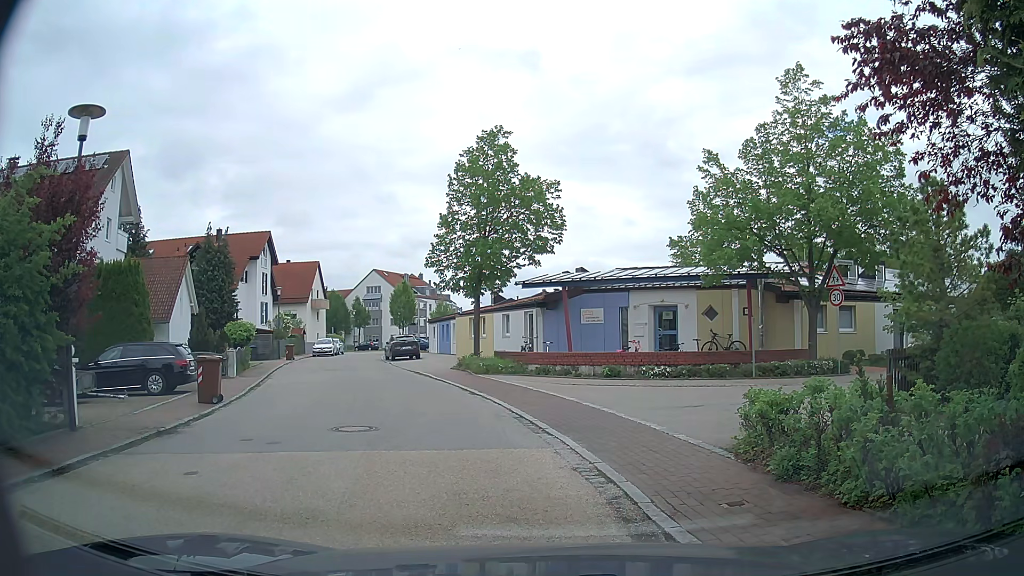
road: residential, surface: asphalt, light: Day
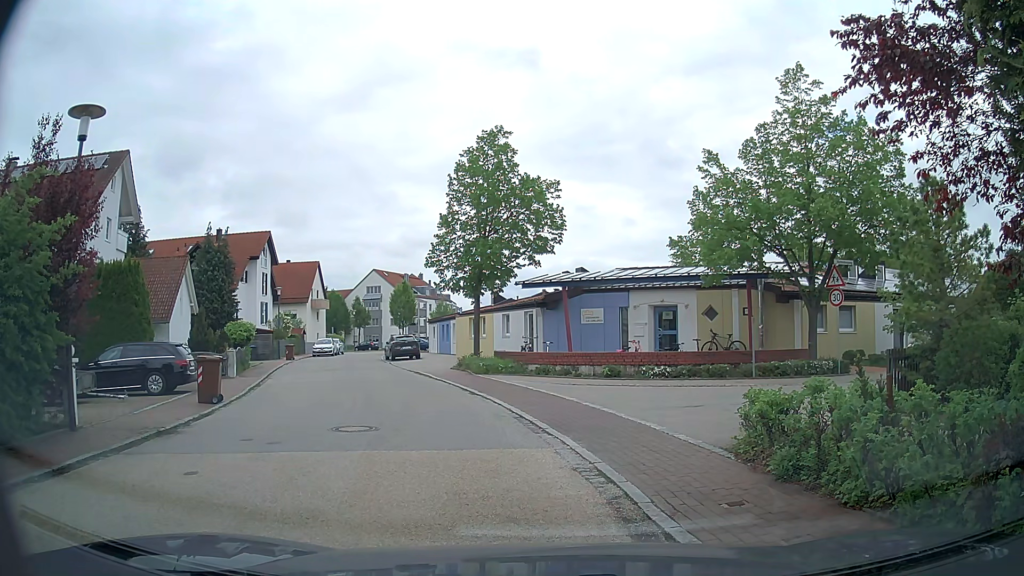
(0.0, 0.0) m; 0°
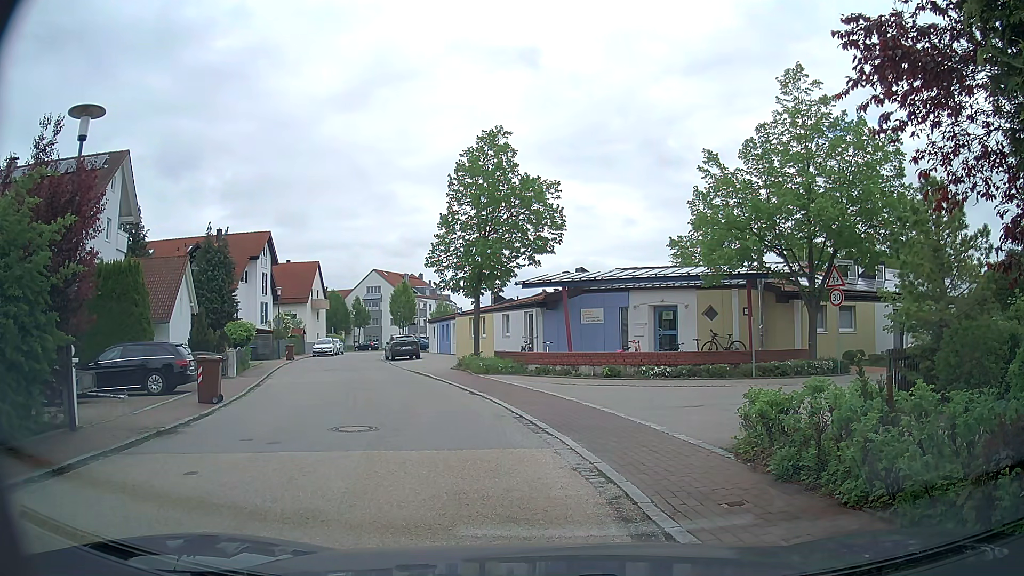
(0.0, 0.0) m; 0°
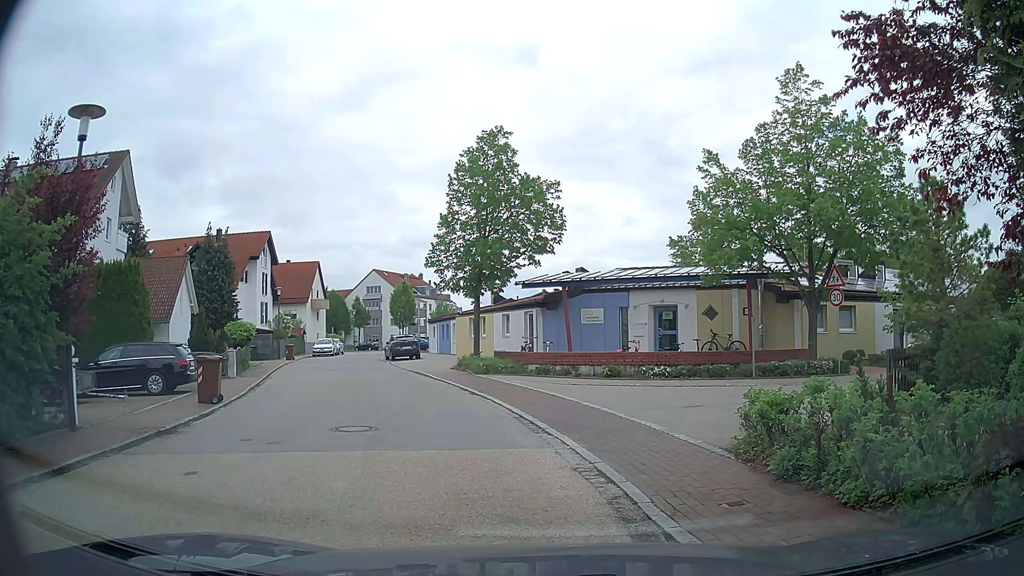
(0.0, 0.0) m; 0°
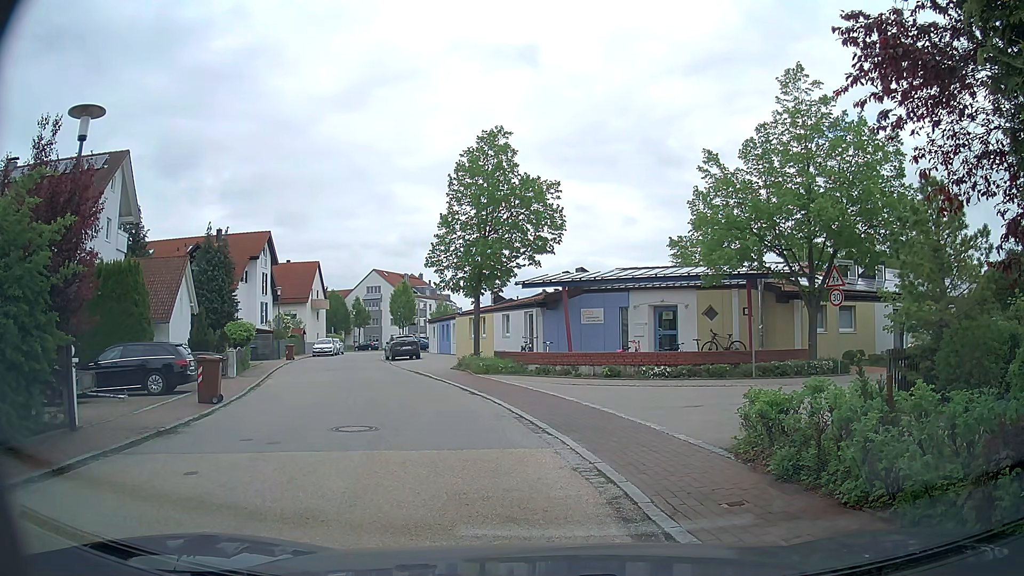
(0.0, 0.0) m; 0°
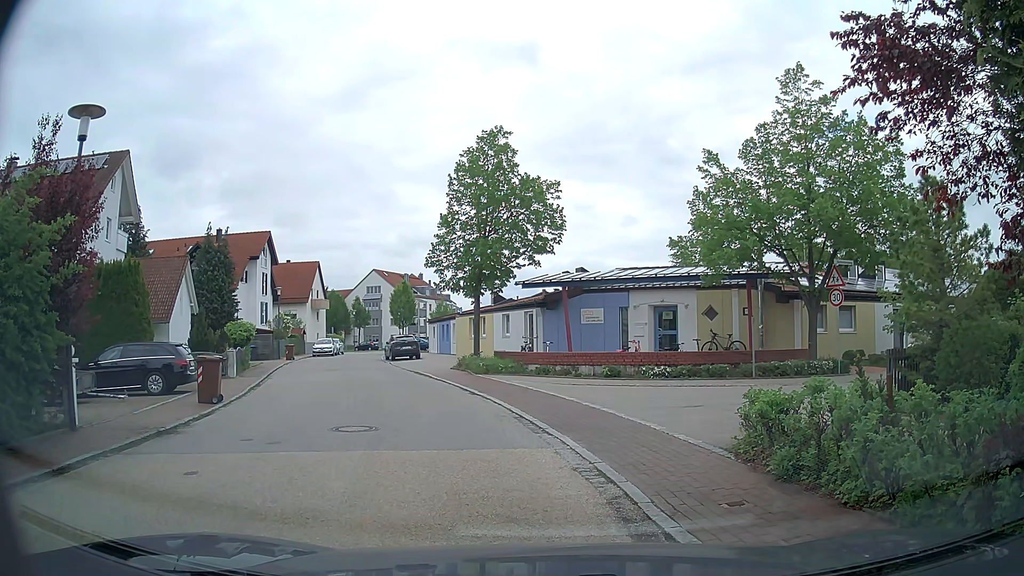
(0.0, 0.0) m; 0°
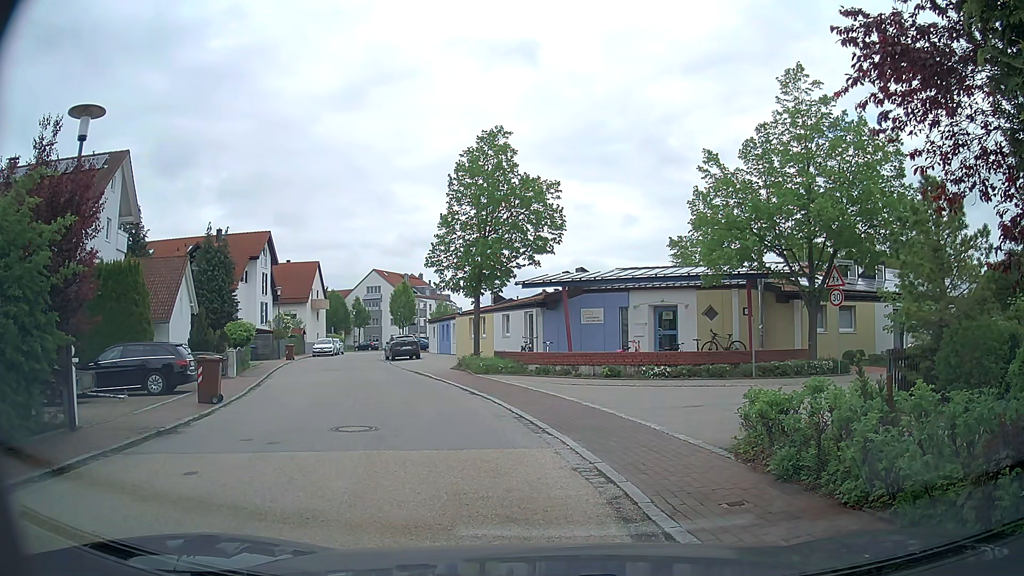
(0.0, 0.0) m; 0°
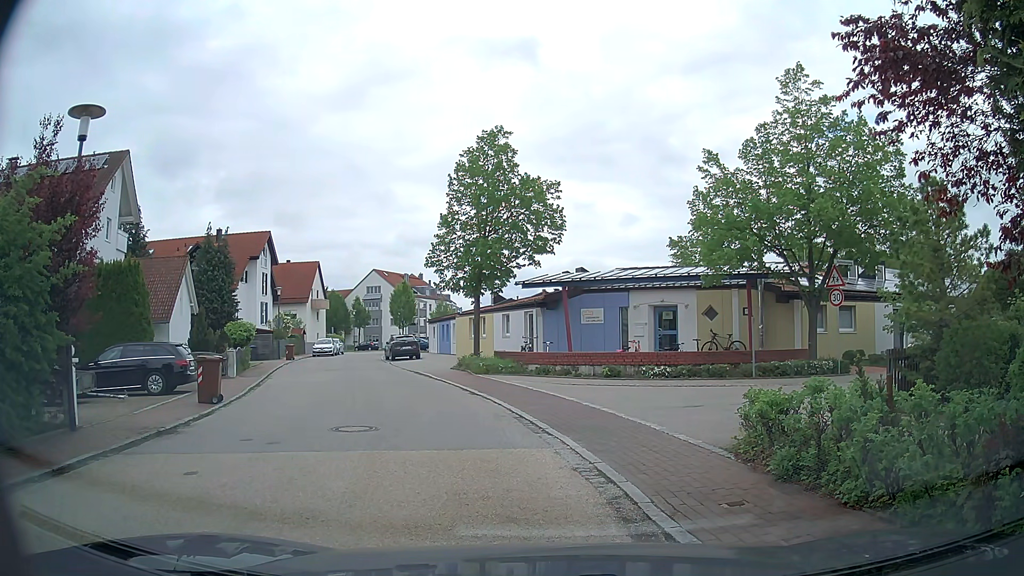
(0.0, 0.0) m; 0°
